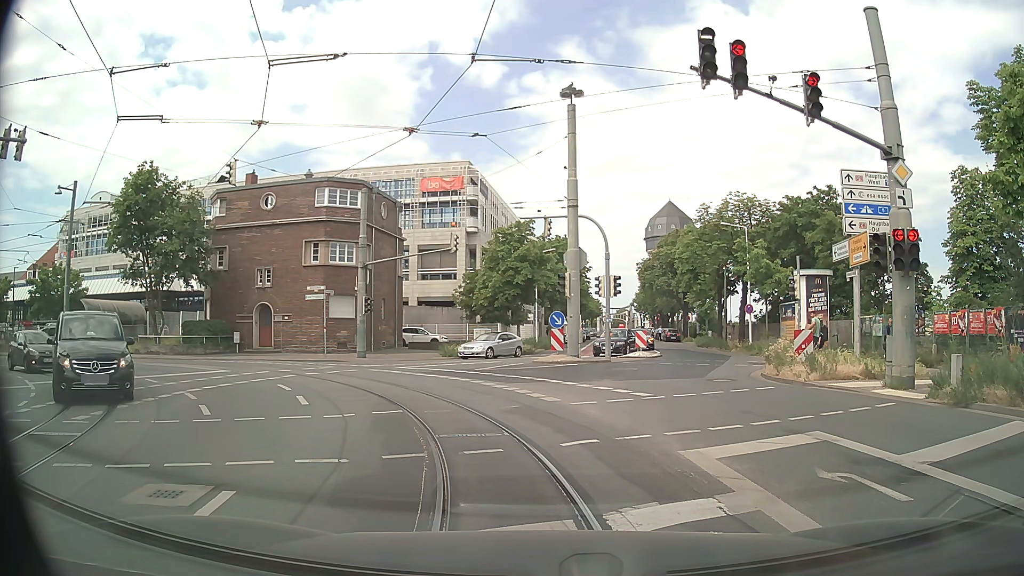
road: secondary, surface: asphalt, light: Day
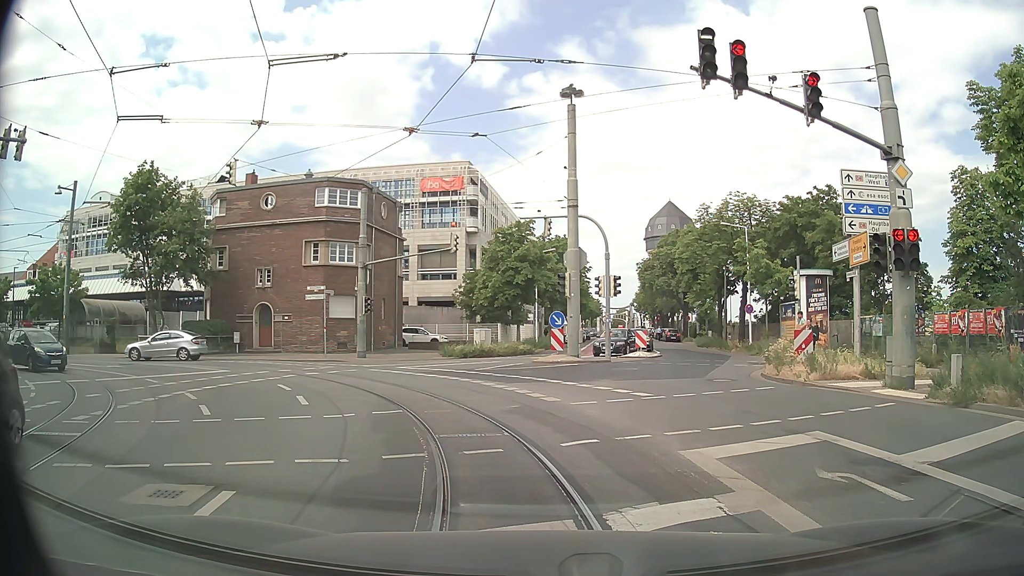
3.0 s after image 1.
(0.0, 0.0) m; 0°
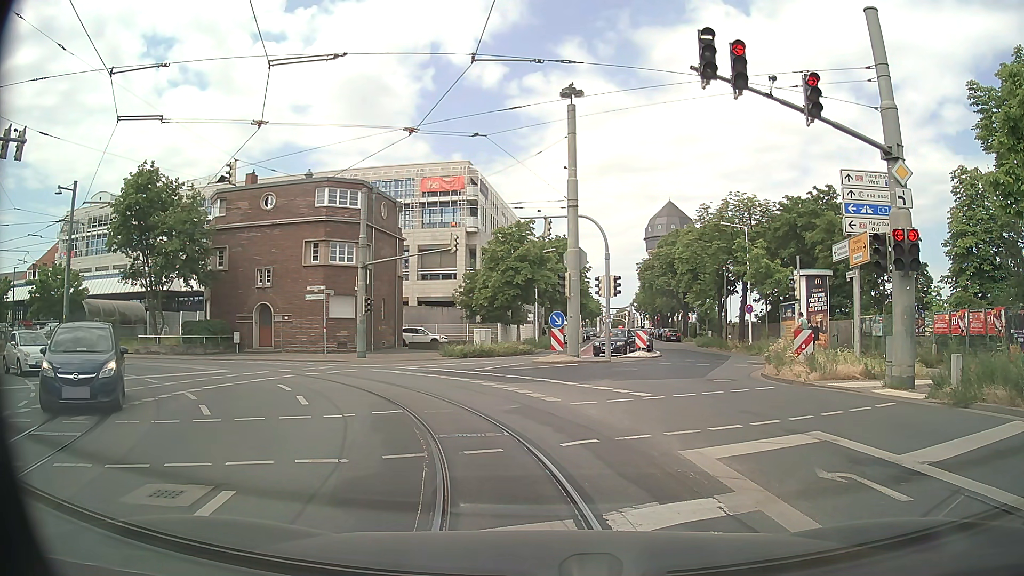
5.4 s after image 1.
(0.0, 0.0) m; 0°
(-1, +10) (-6, +19) (-14, +25) (-23, +28) (-33, +29) (-43, +29) (-53, +30) (-63, +30) (-73, +30) (-83, +32) m
